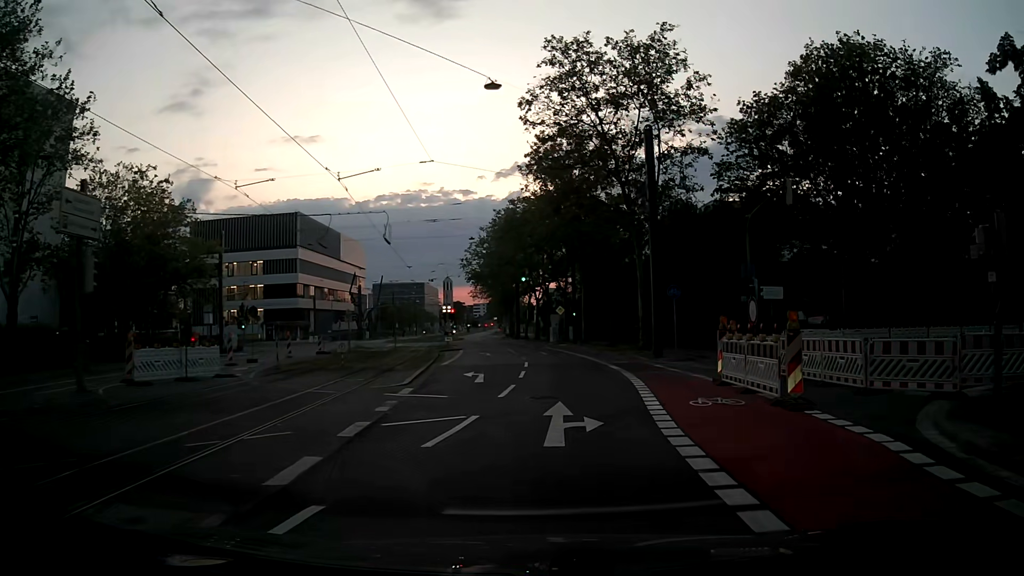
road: secondary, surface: asphalt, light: Dusk
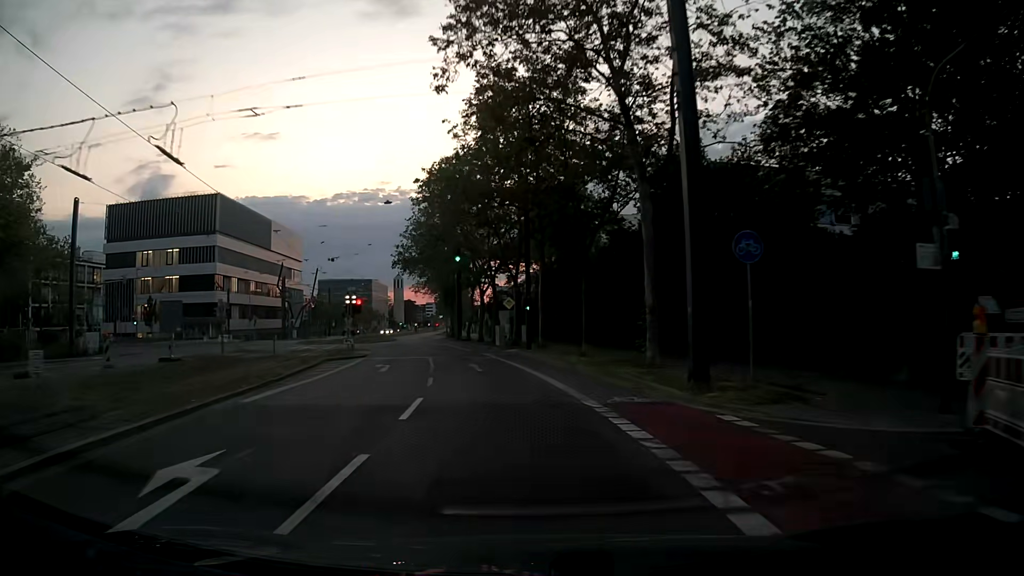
(+1.3, +16.0) m; +6°
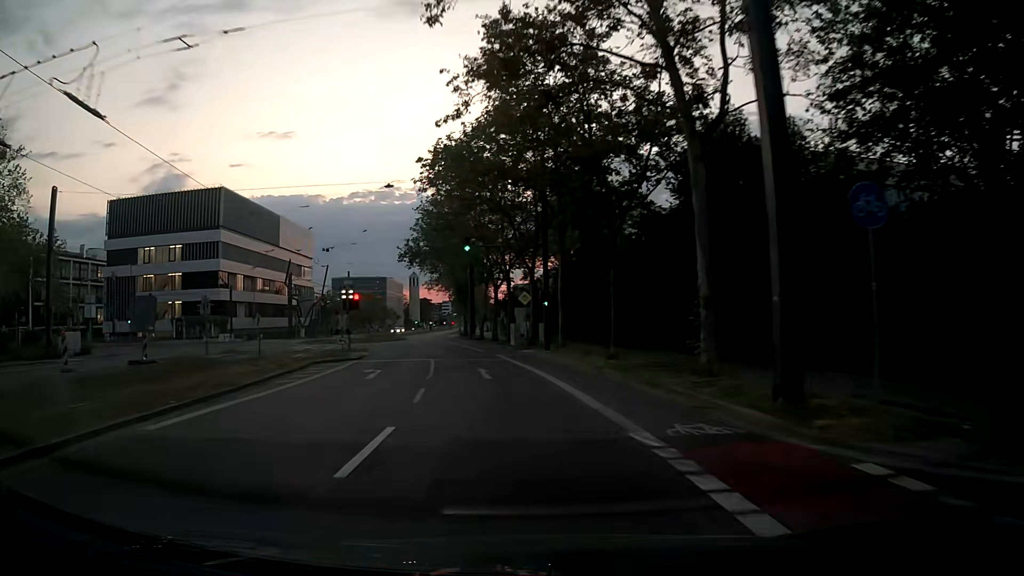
(0.0, +4.4) m; -1°
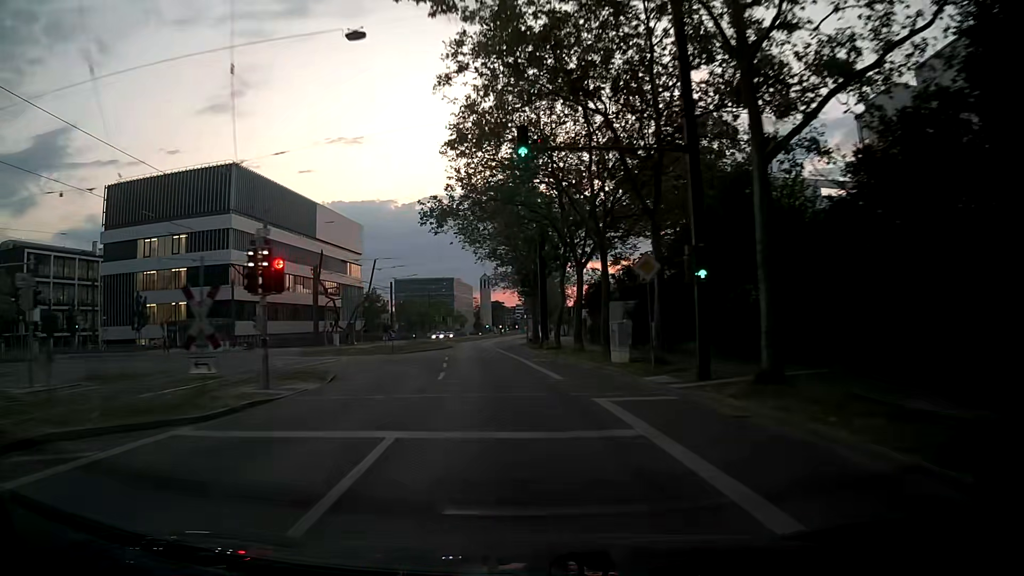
(-1.5, +20.2) m; -6°
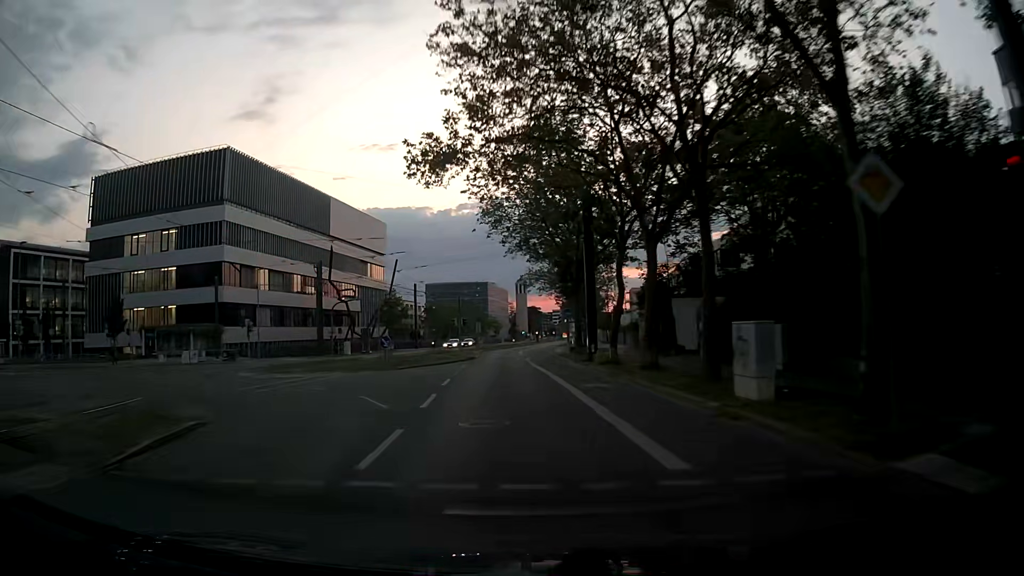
(-0.4, +11.5) m; -3°
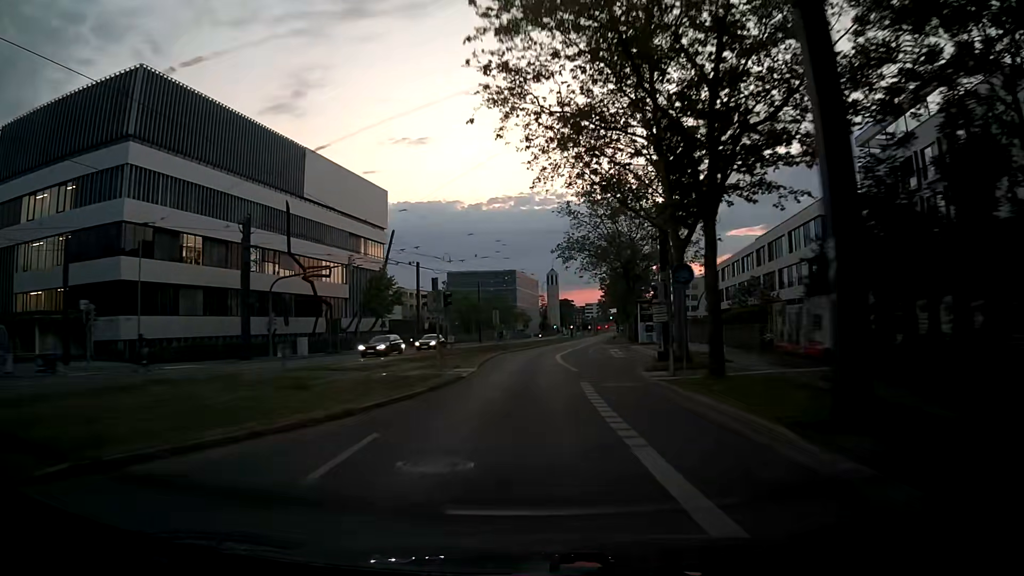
(-0.9, +25.2) m; -3°
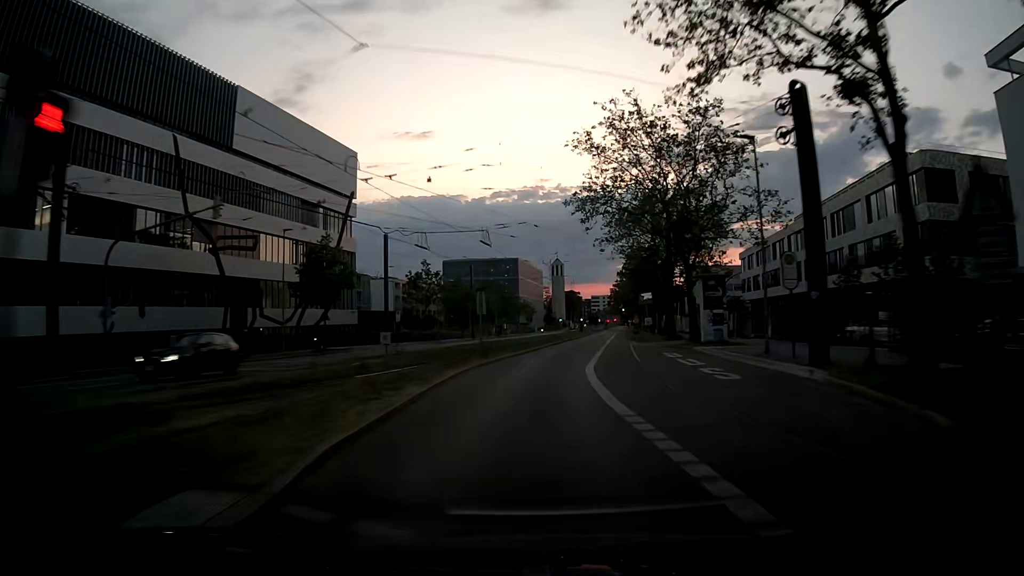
(+0.1, +20.4) m; 0°
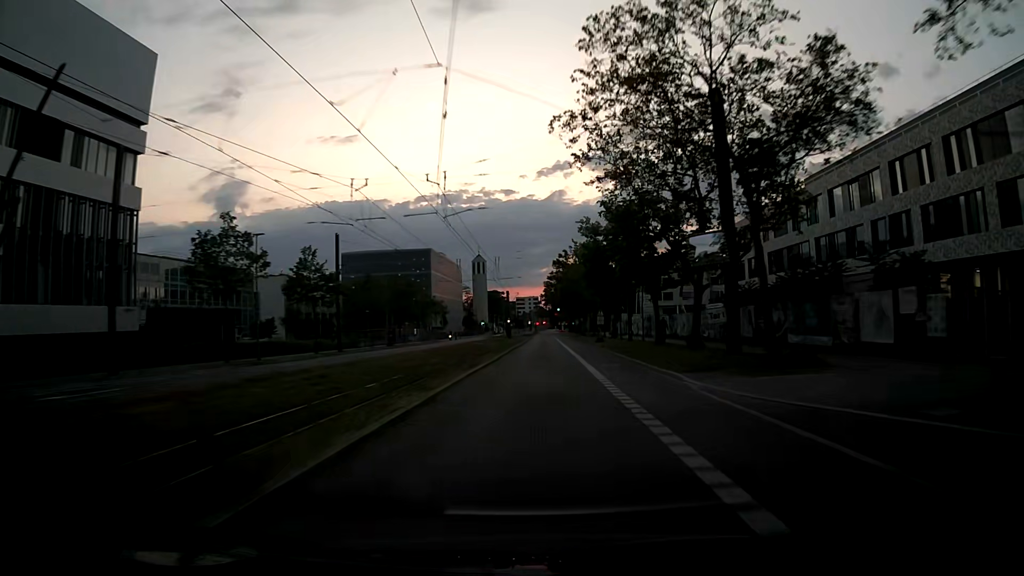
(+1.6, +35.5) m; +6°
(0, +10) (0, +20) (0, +30) (+1, +40) (+1, +50) (+1, +60) (+1, +70) (+1, +80) (+1, +90) (+1, +100) m
